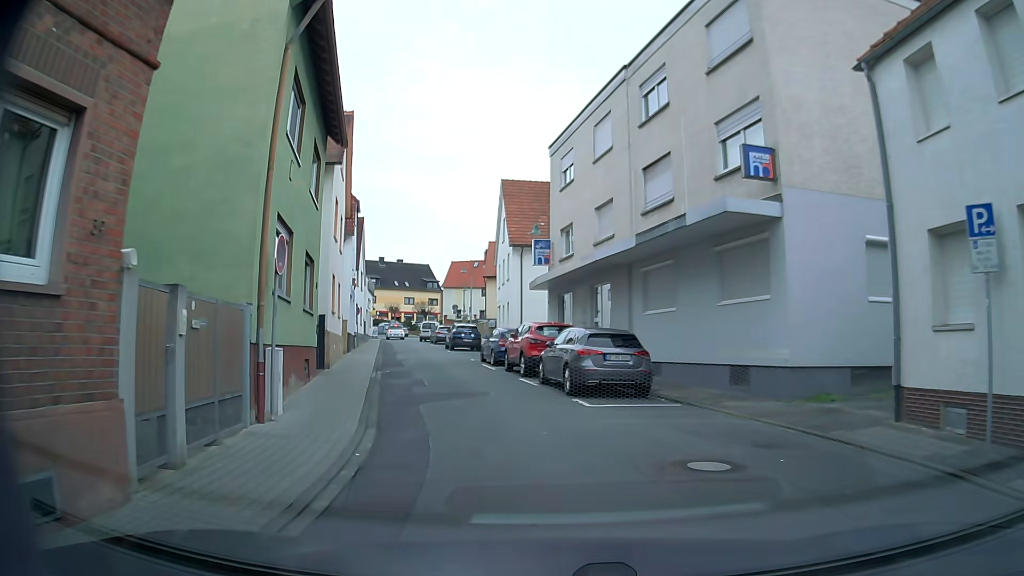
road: residential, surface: asphalt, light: Day
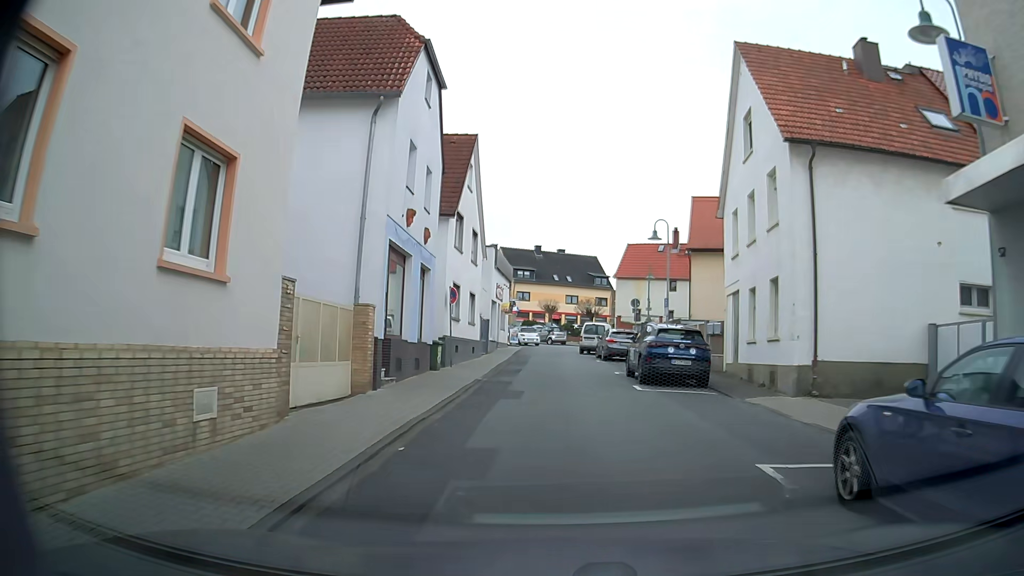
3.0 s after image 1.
(-3.6, +22.0) m; -15°
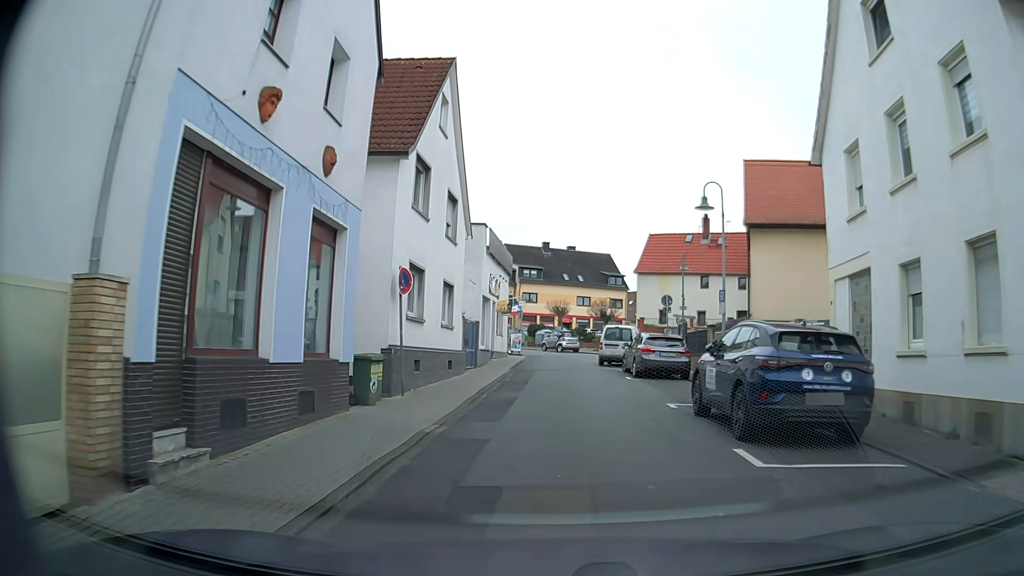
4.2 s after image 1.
(+0.1, +8.8) m; 0°
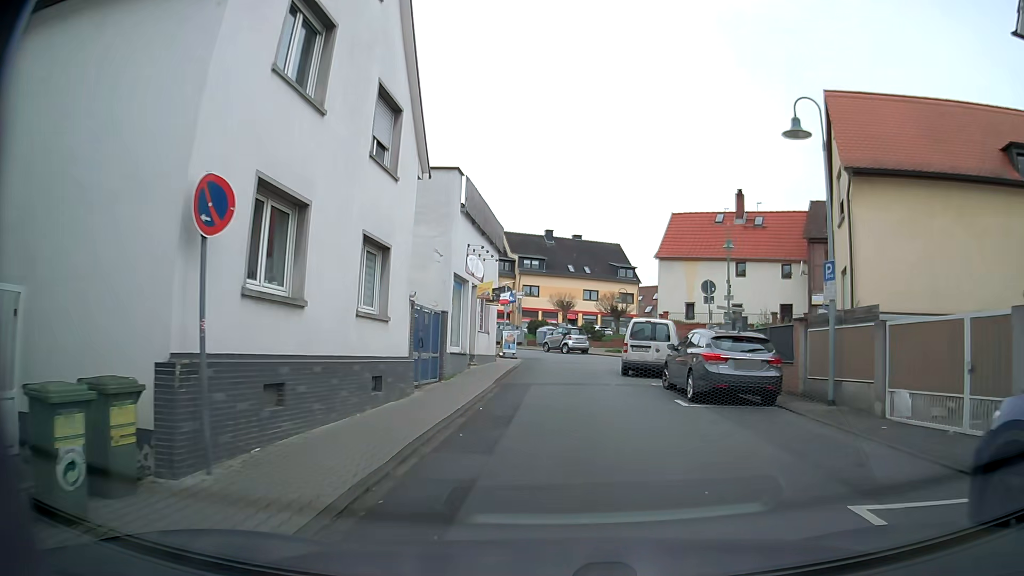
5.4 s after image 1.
(-0.1, +8.6) m; -1°
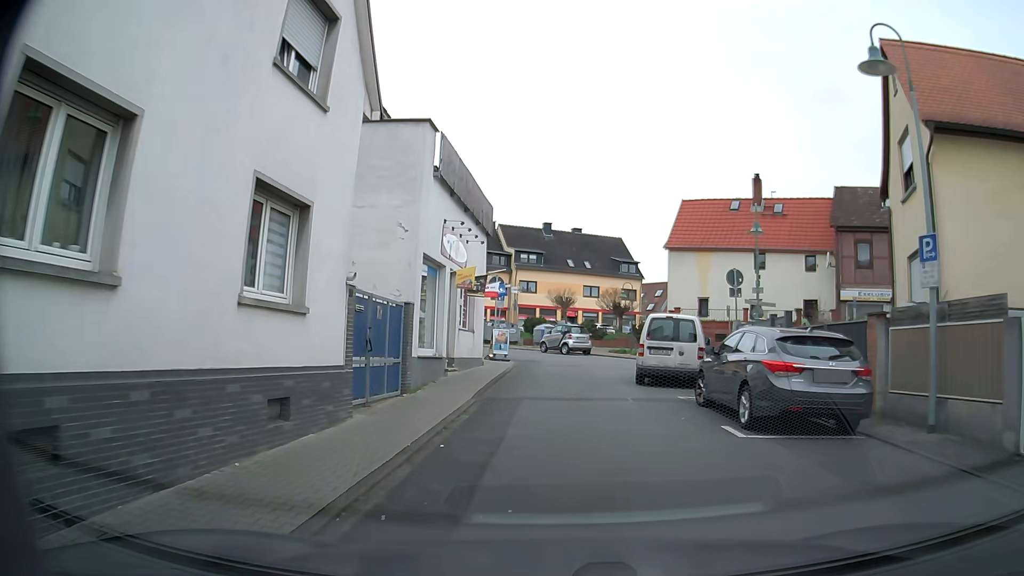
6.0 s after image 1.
(0.0, +4.1) m; 0°
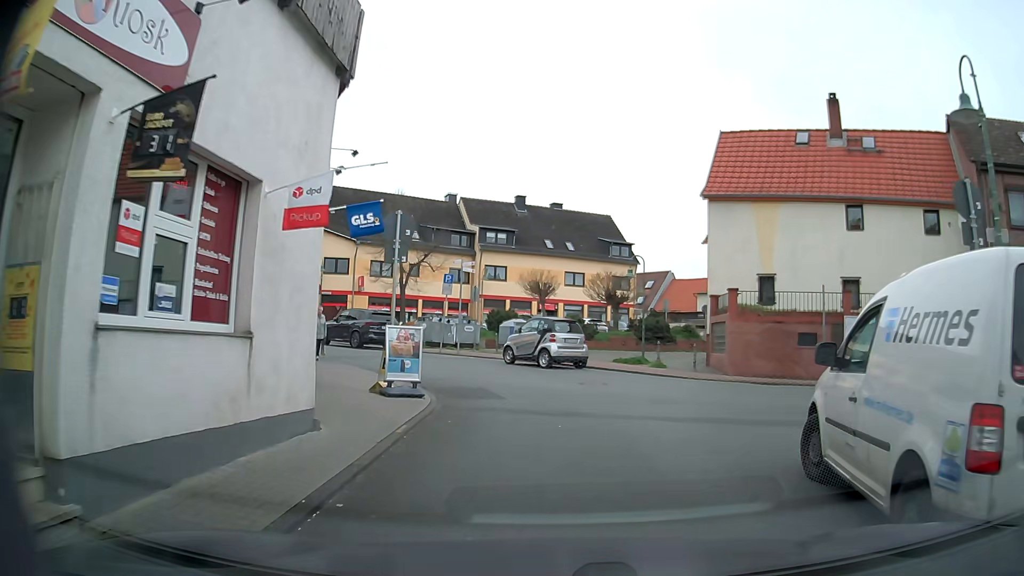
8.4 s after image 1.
(+0.1, +14.0) m; 0°
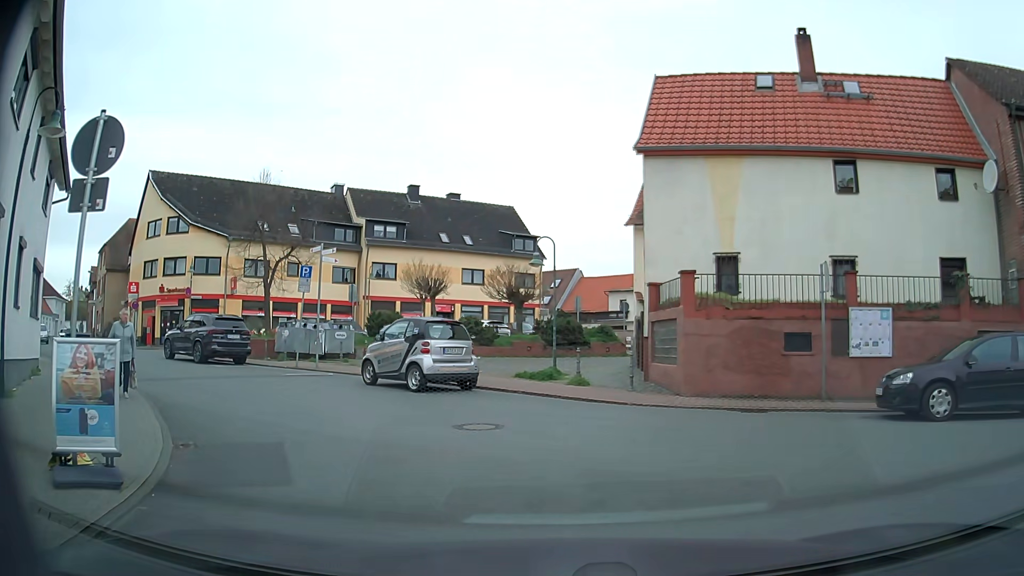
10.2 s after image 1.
(+0.6, +6.2) m; +10°
